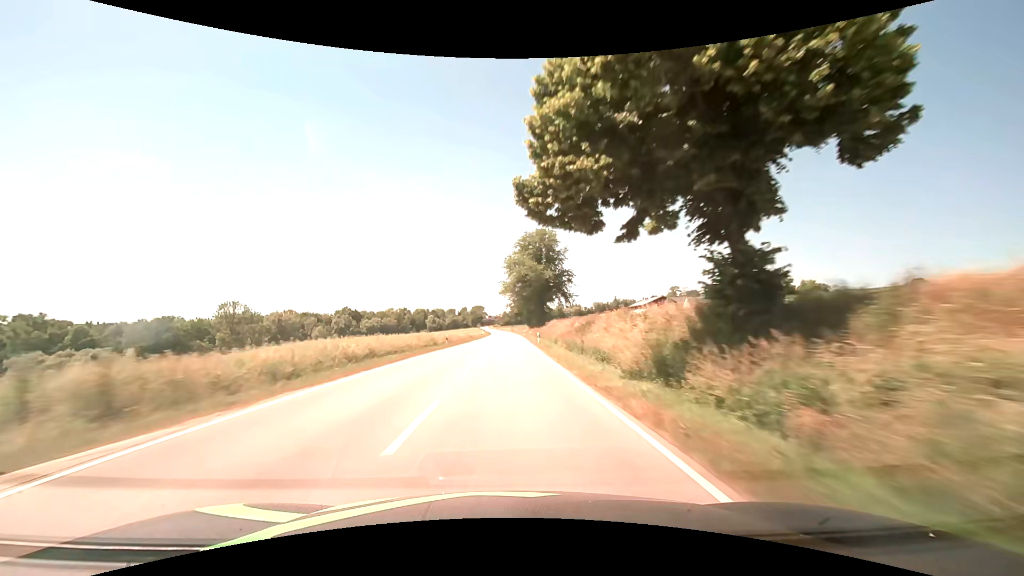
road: secondary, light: Day
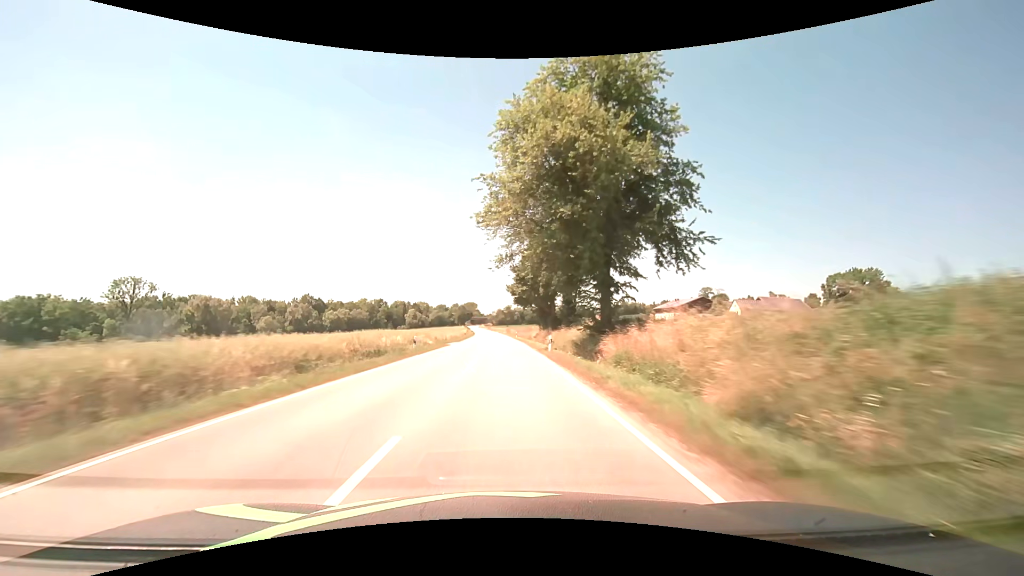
(+0.8, +63.1) m; +1°
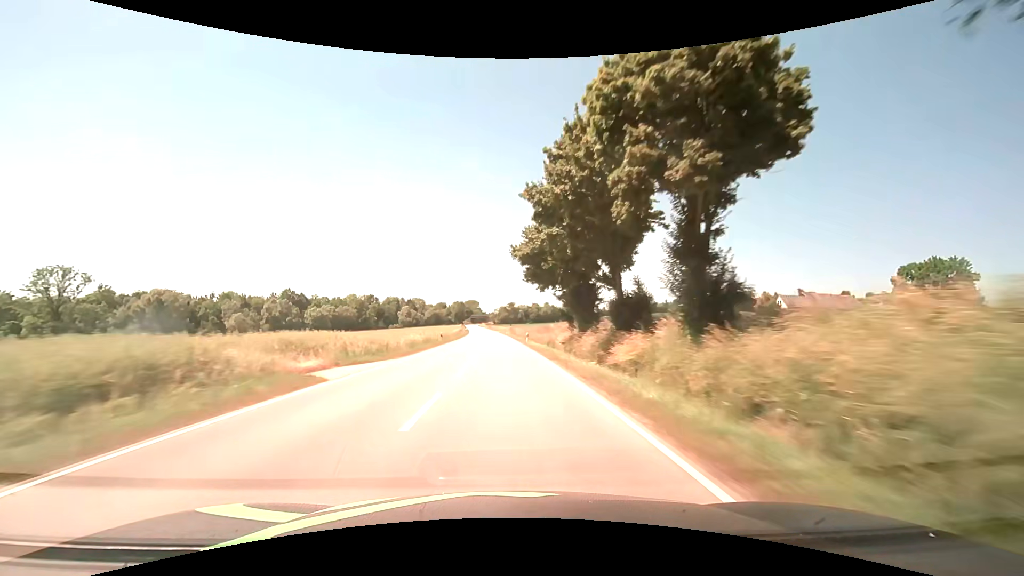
(-0.1, +31.6) m; 0°
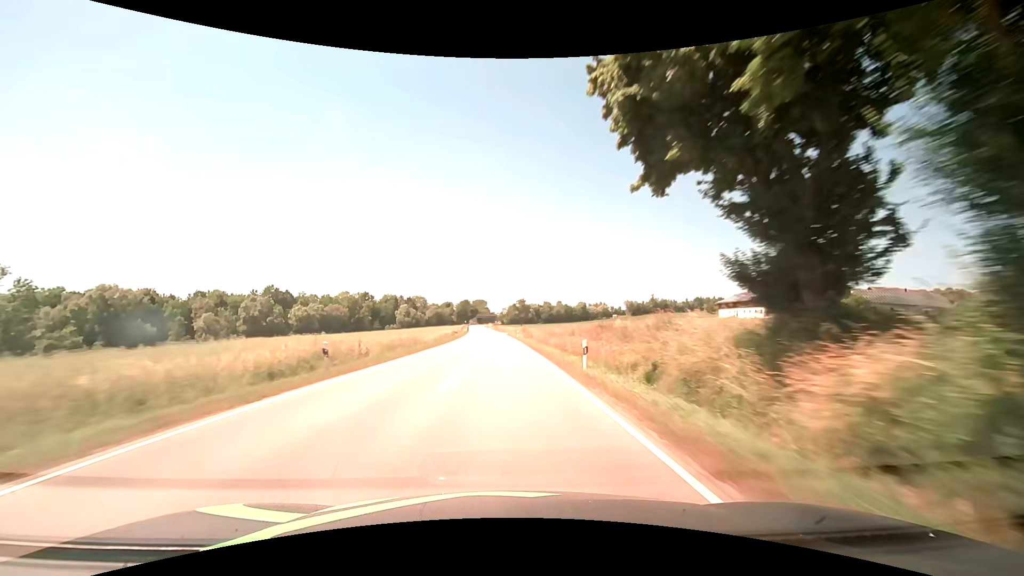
(-0.2, +31.6) m; -1°
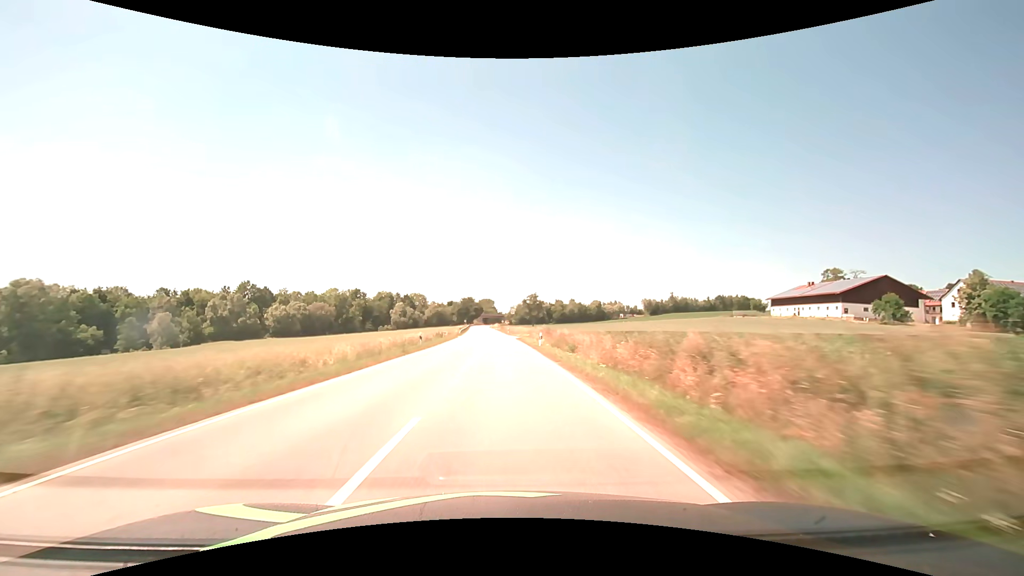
(-0.3, +31.6) m; -1°
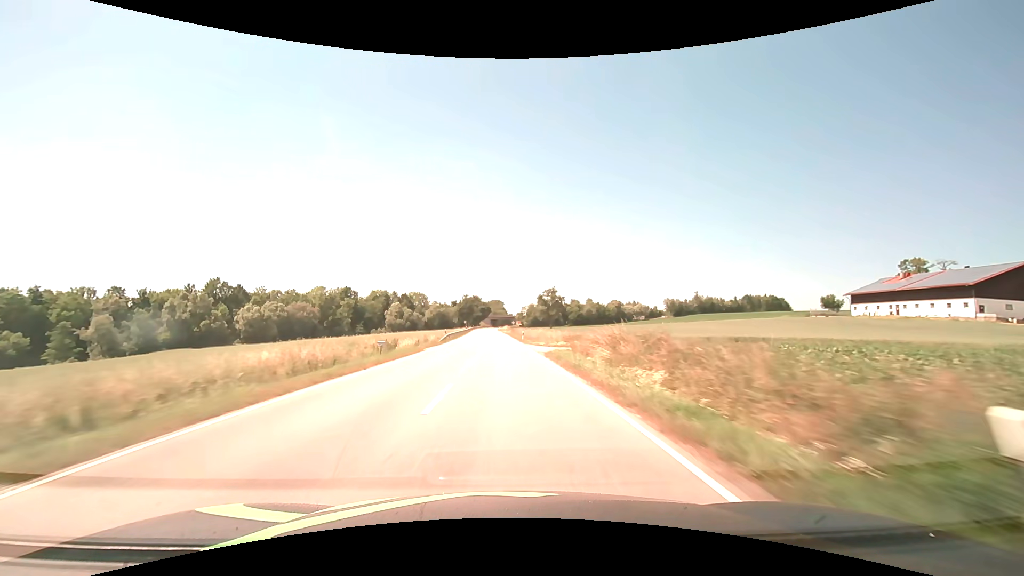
(-0.3, +31.5) m; -1°
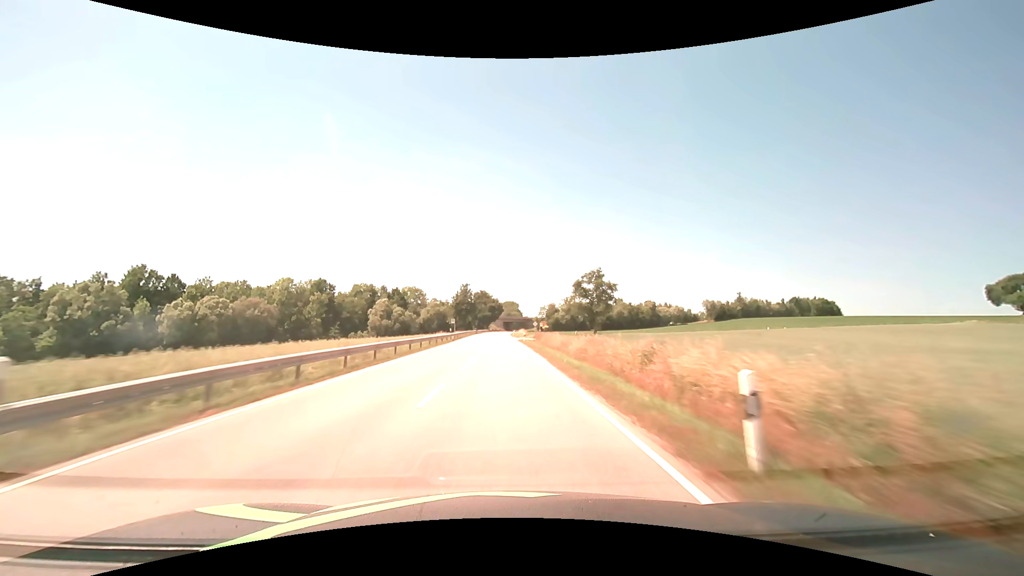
(-0.6, +47.3) m; -2°
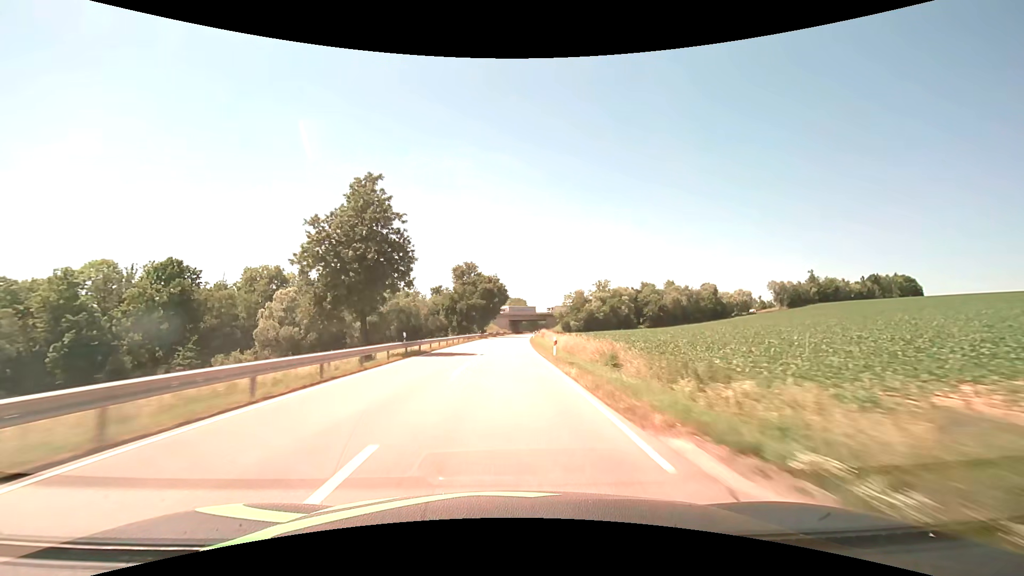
(-0.7, +78.9) m; -1°
(0, +10) (0, +20) (0, +30) (0, +40) (+1, +50) (+1, +60) (+1, +70) (+2, +80) (+2, +90) (+3, +100) m
